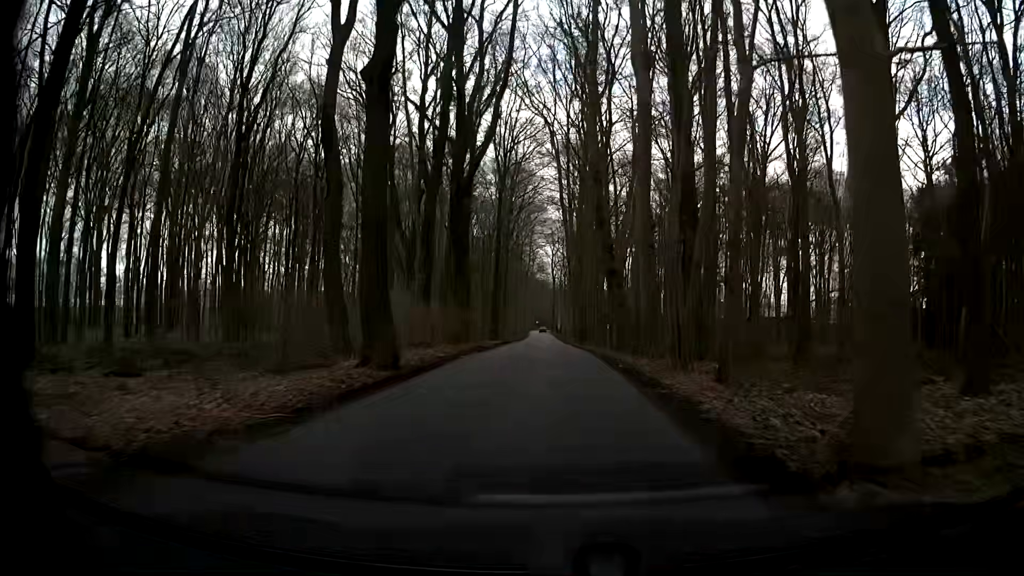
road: unclassified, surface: asphalt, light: Day
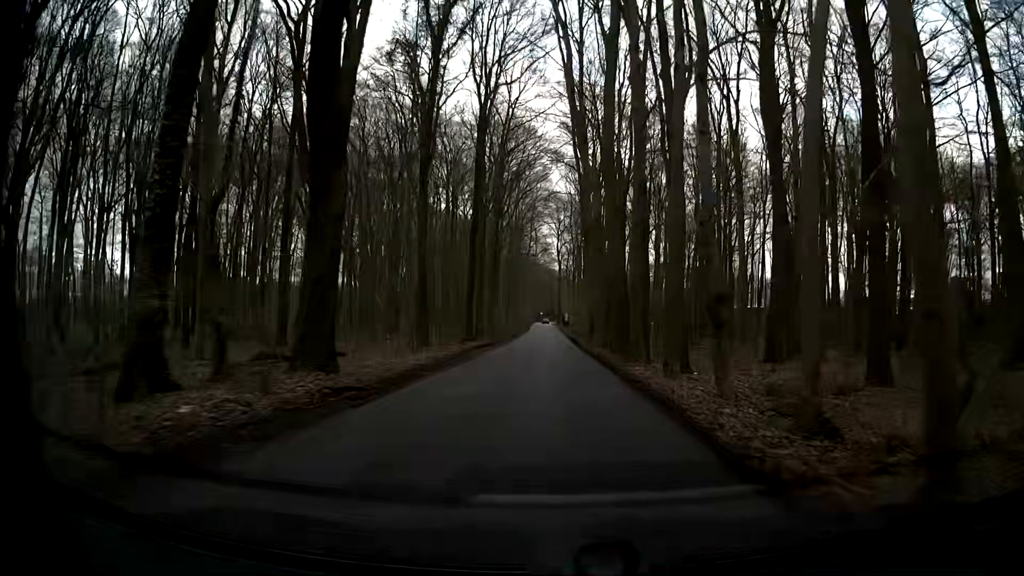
(+1.2, +24.2) m; +4°
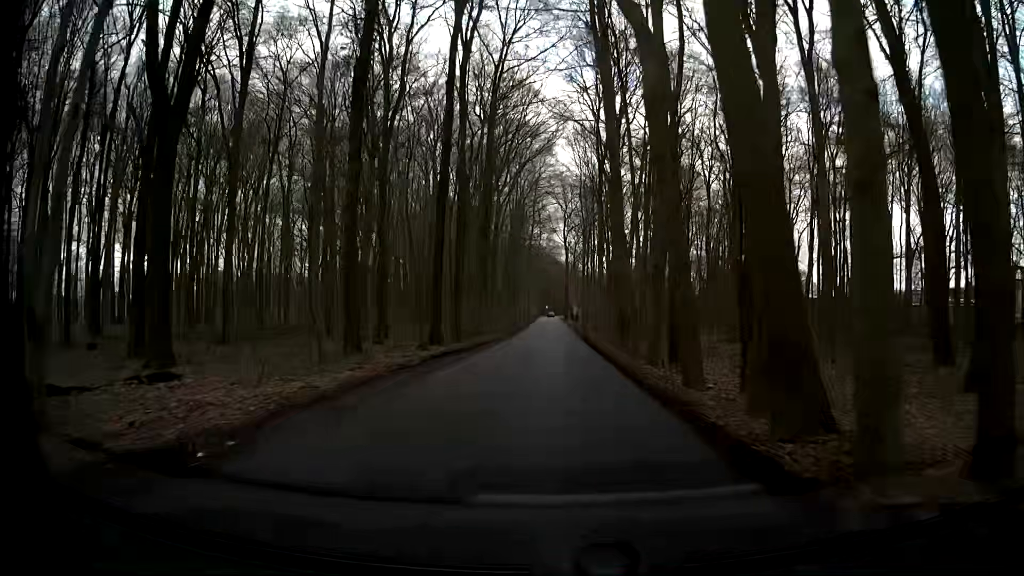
(+0.2, +16.2) m; -2°
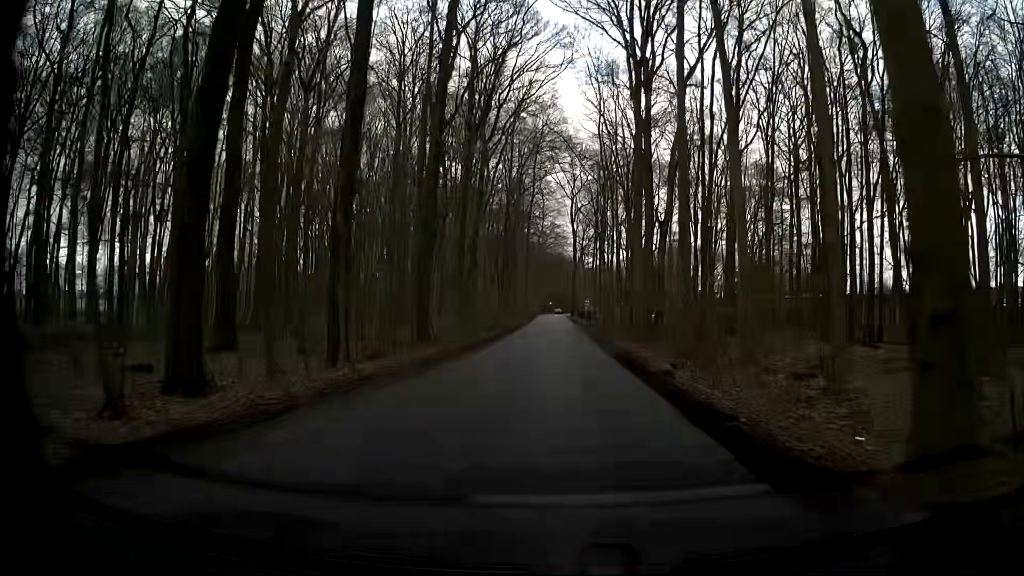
(+0.7, +23.8) m; +1°
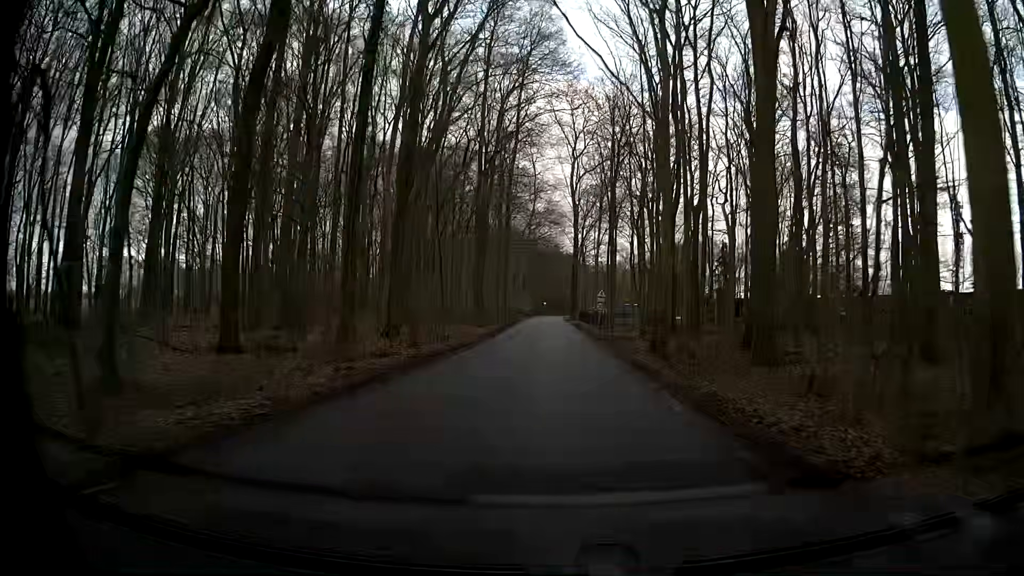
(-0.3, +28.3) m; 0°
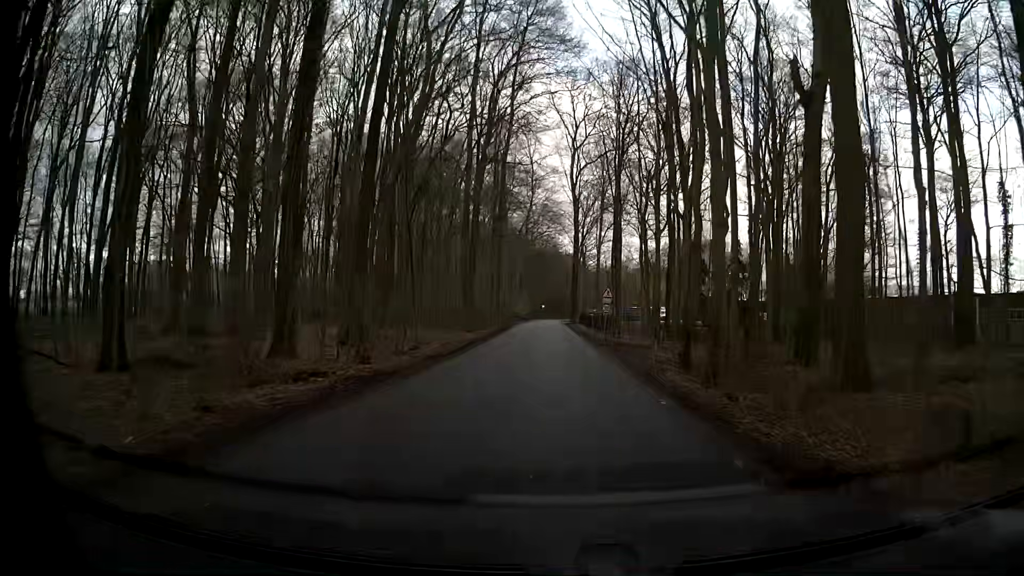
(0.0, +6.3) m; -1°
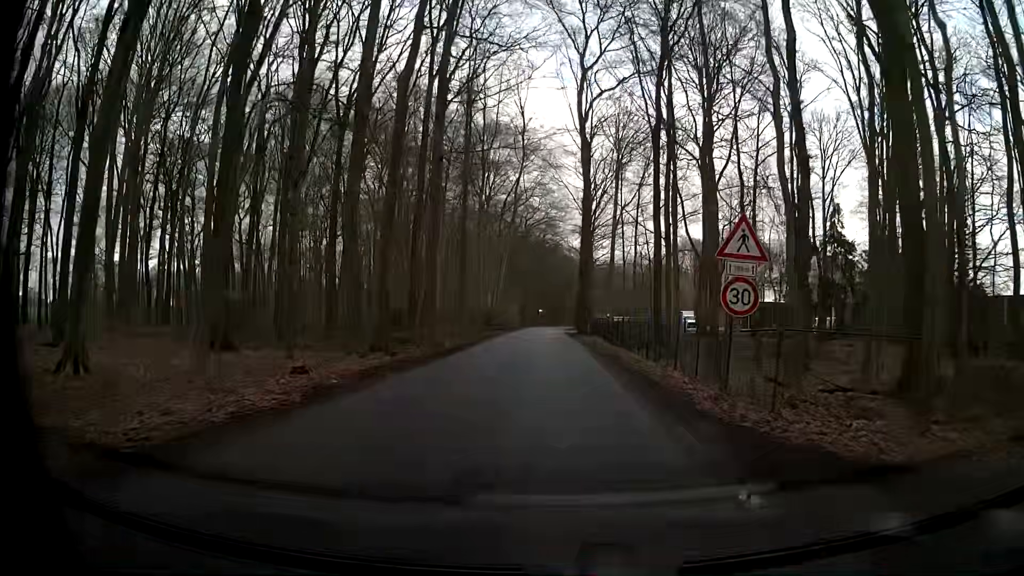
(+0.6, +27.2) m; 0°
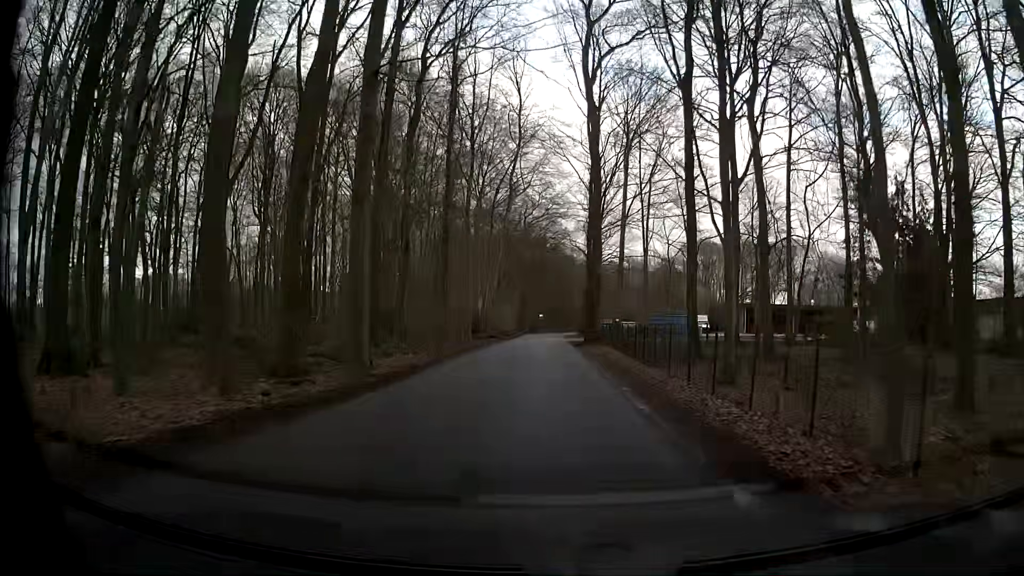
(0.0, +9.6) m; 0°
(0, +10) (0, +20) (-1, +30) (-1, +40) (-1, +50) (-1, +60) (-1, +70) (-1, +80) (-1, +90) (+1, +100) m
